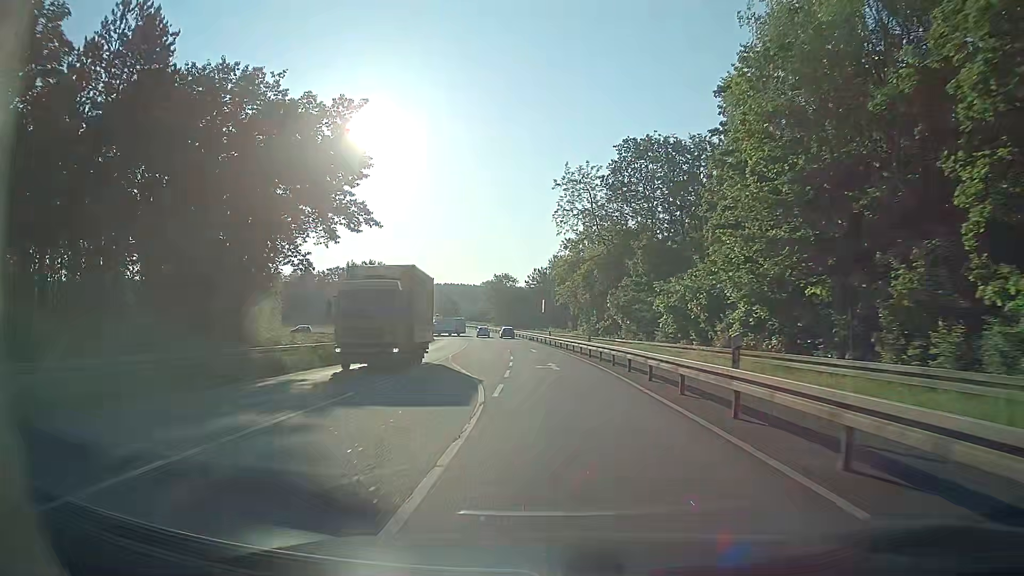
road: secondary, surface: asphalt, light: Day
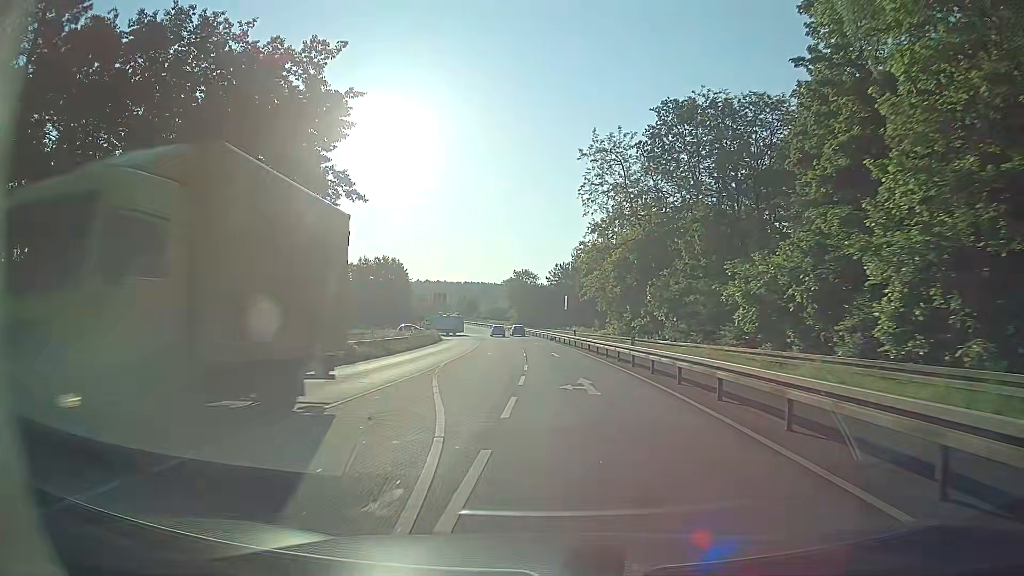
(-0.2, +9.3) m; -2°
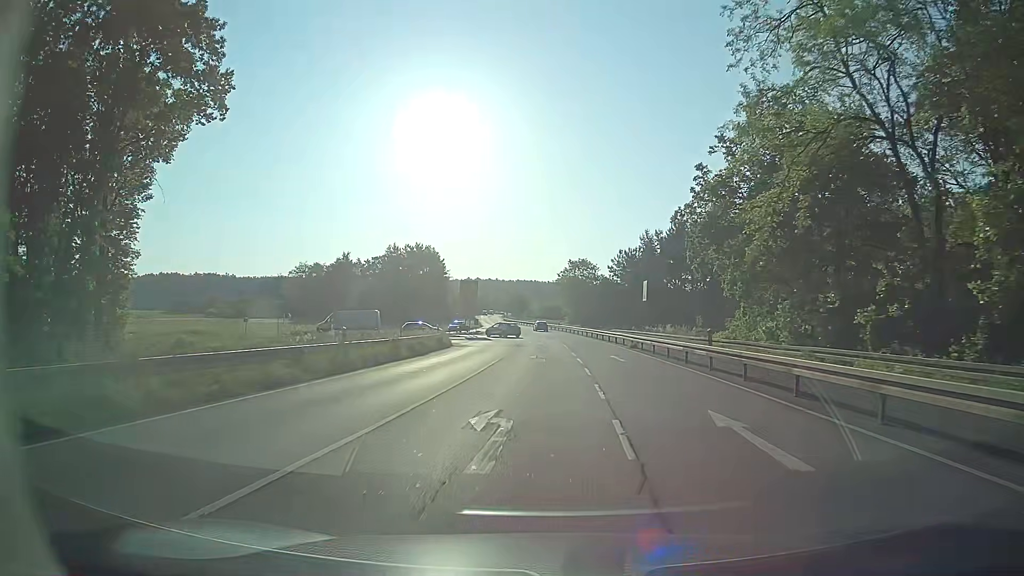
(-0.9, +27.6) m; -4°
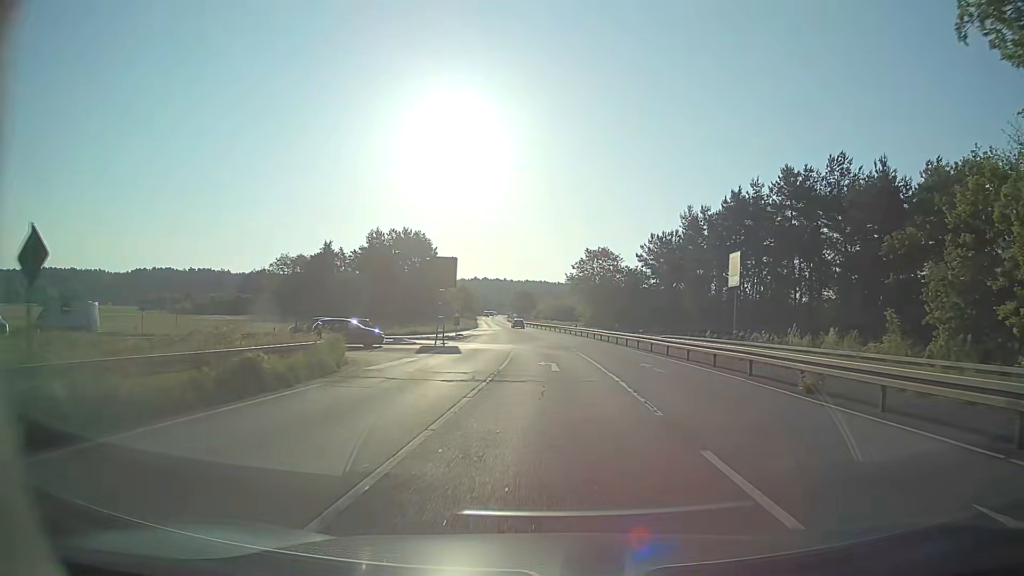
(-0.3, +26.4) m; -1°
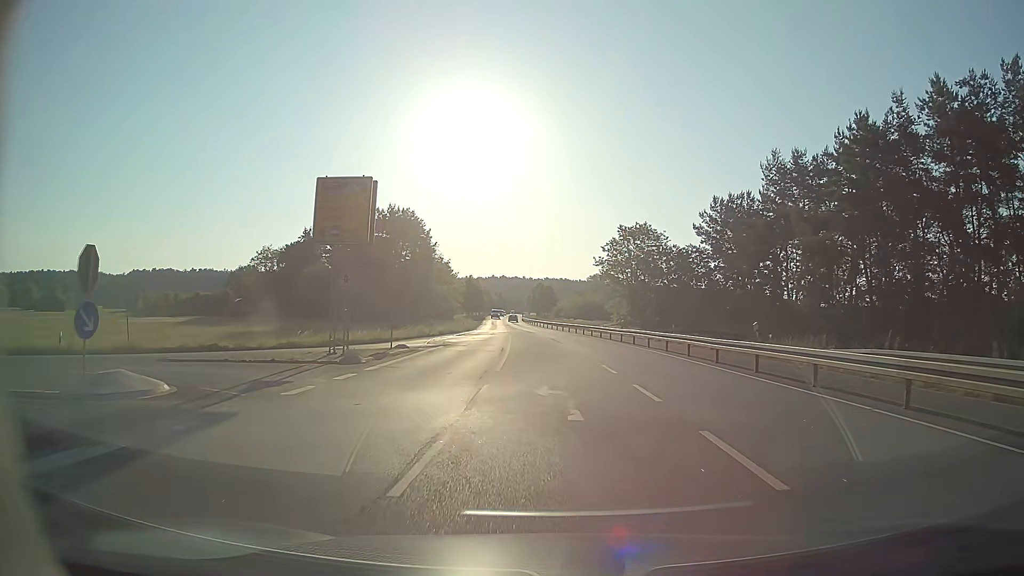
(-0.1, +27.9) m; -2°
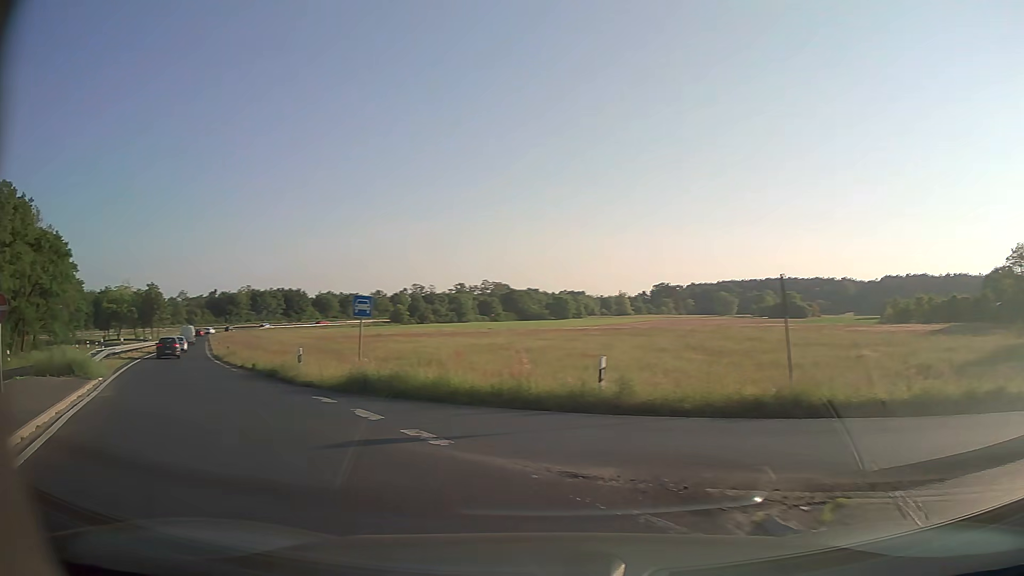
(-7.3, +16.6) m; -65°
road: trunk_link
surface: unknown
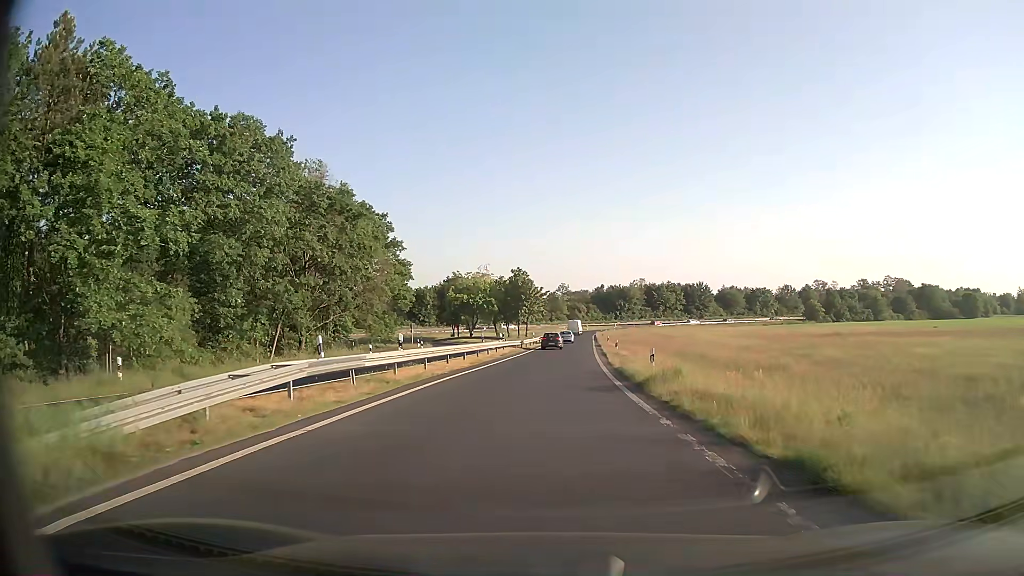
(-12.0, +22.7) m; -34°
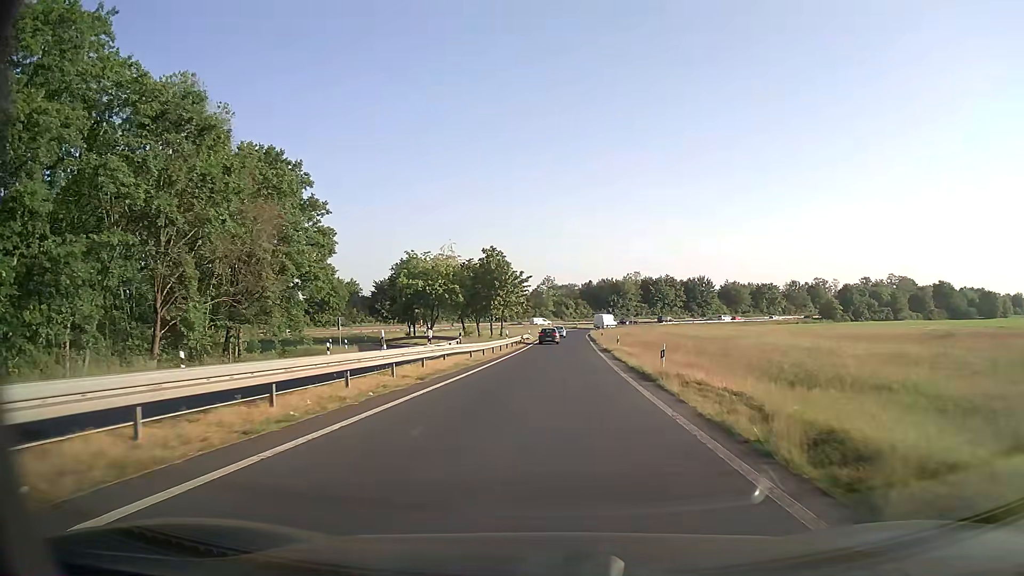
(+0.5, +23.3) m; +2°
(0, +10) (0, +20) (0, +30) (0, +40) (+1, +50) (+1, +60) (+1, +70) (+2, +80) (+2, +90) (+4, +100) m
